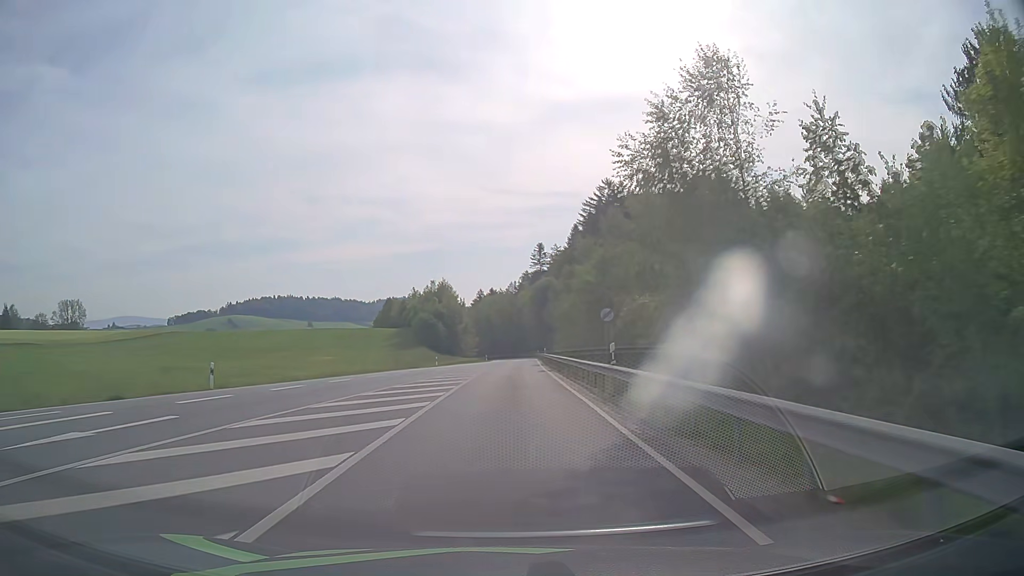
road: secondary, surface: asphalt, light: Day
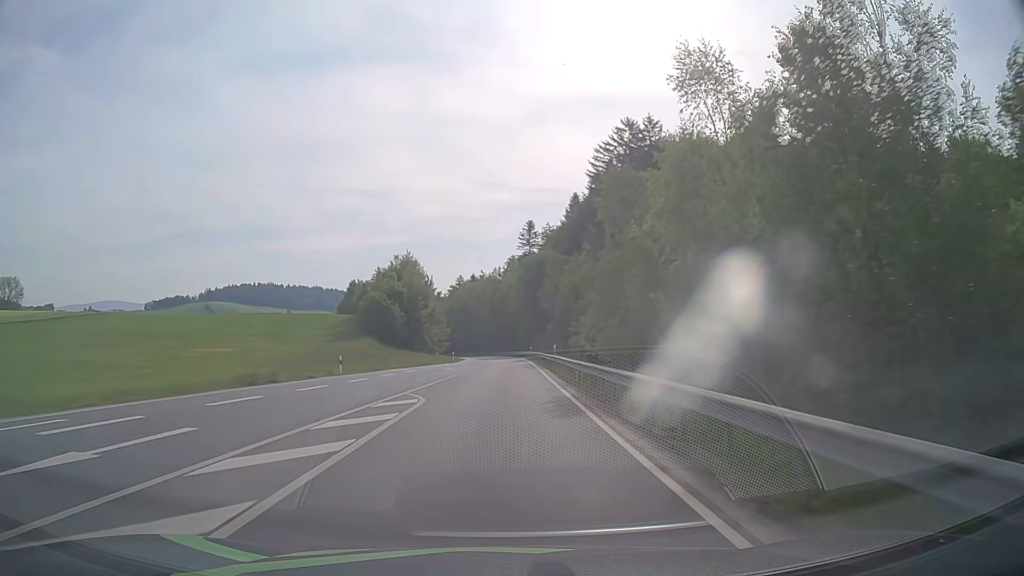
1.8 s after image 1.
(+0.8, +36.7) m; +2°
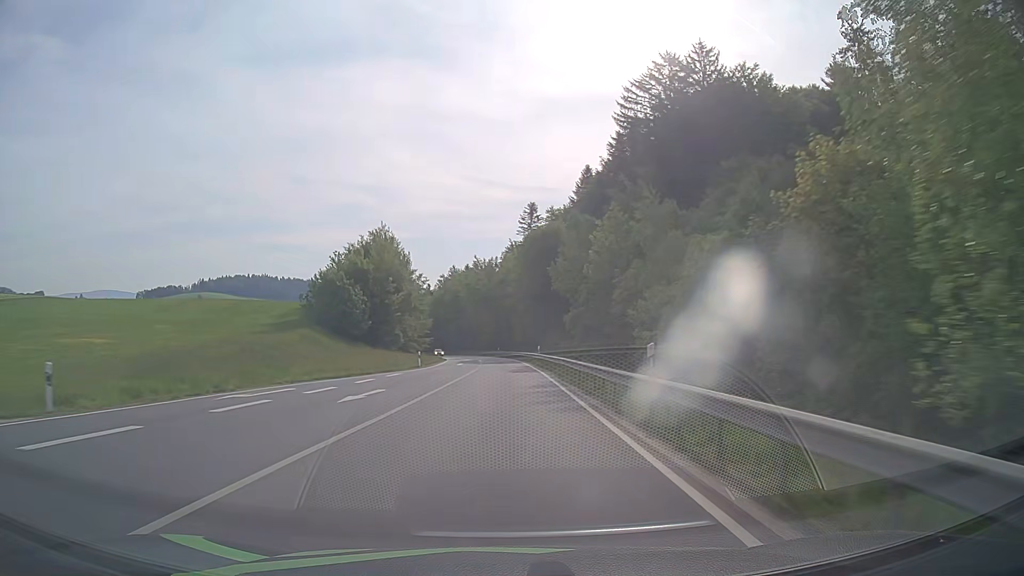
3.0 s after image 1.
(+0.1, +25.6) m; 0°
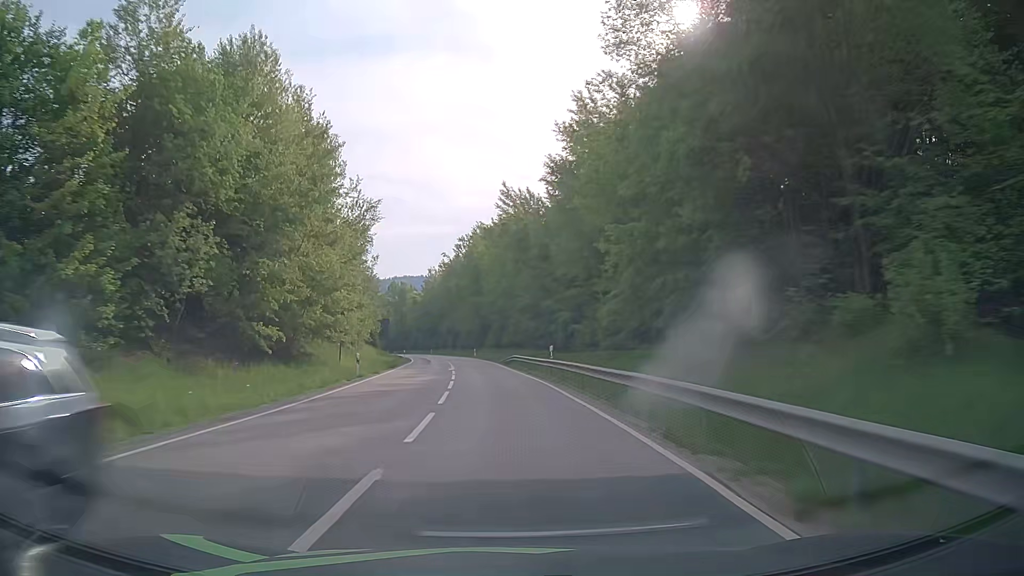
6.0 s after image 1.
(-0.9, +67.4) m; -3°
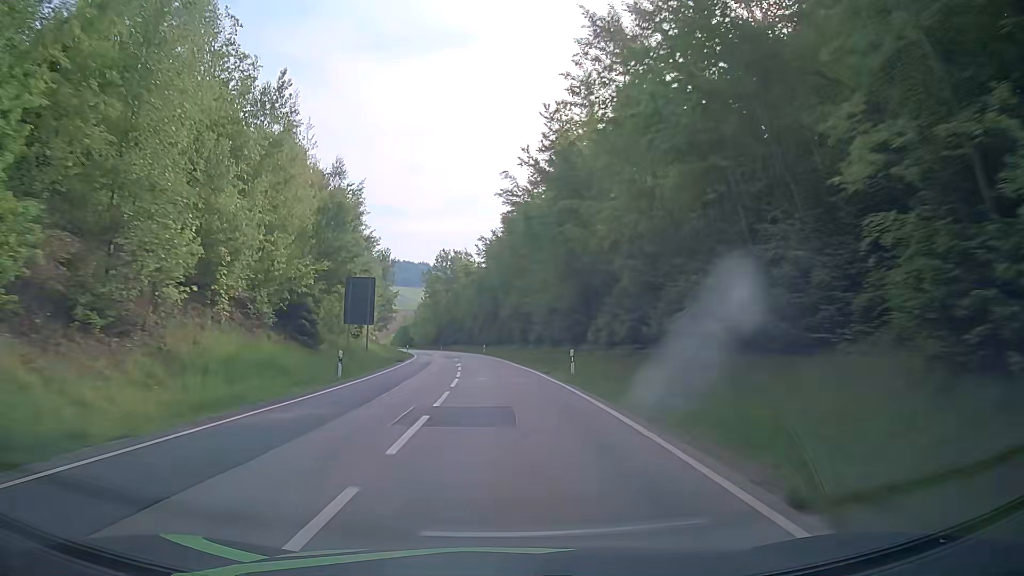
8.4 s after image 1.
(-2.9, +55.7) m; -6°
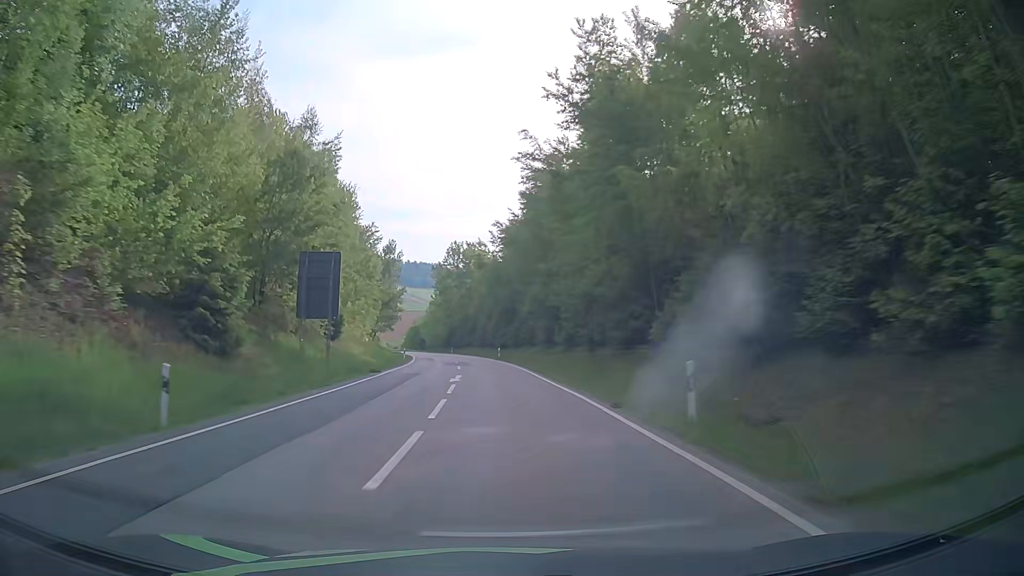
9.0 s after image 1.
(-0.2, +14.1) m; -1°
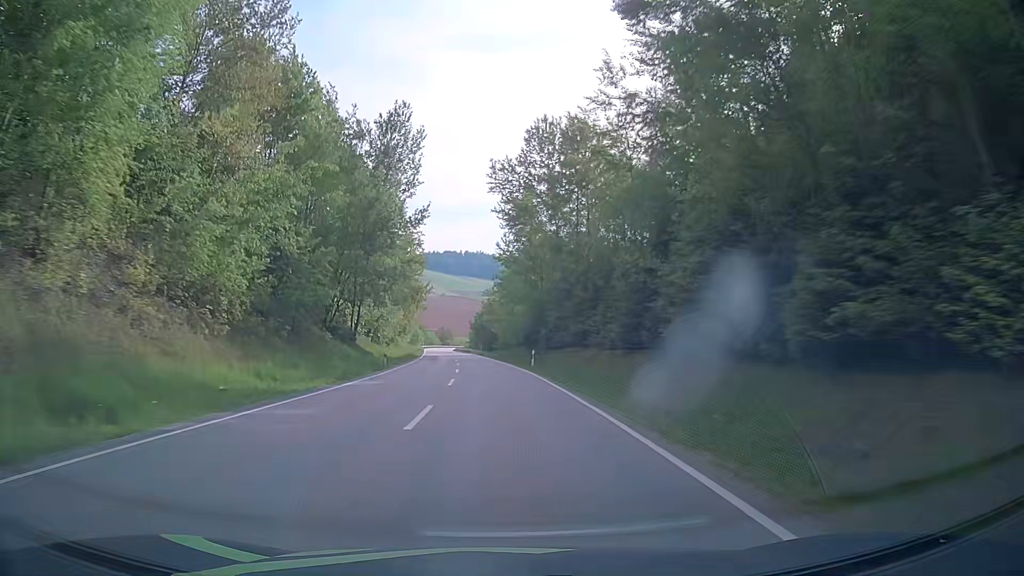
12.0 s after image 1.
(-5.0, +72.1) m; -8°
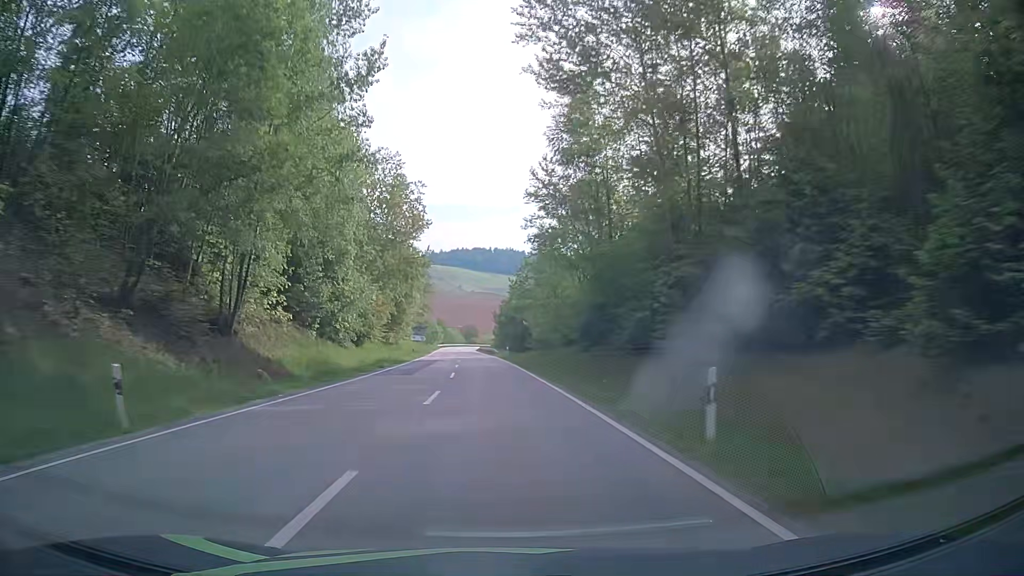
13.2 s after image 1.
(-0.8, +29.7) m; -3°
(0, +10) (0, +20) (-1, +30) (-1, +40) (-2, +50) (-2, +60) (-3, +70) (-4, +80) (-5, +90) (-6, +100) m
